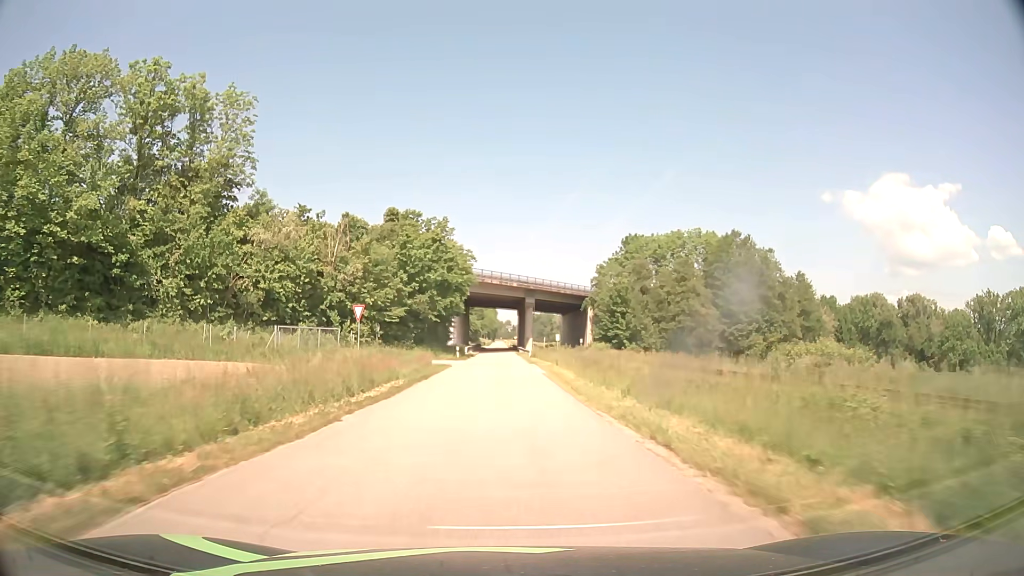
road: tertiary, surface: asphalt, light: Day
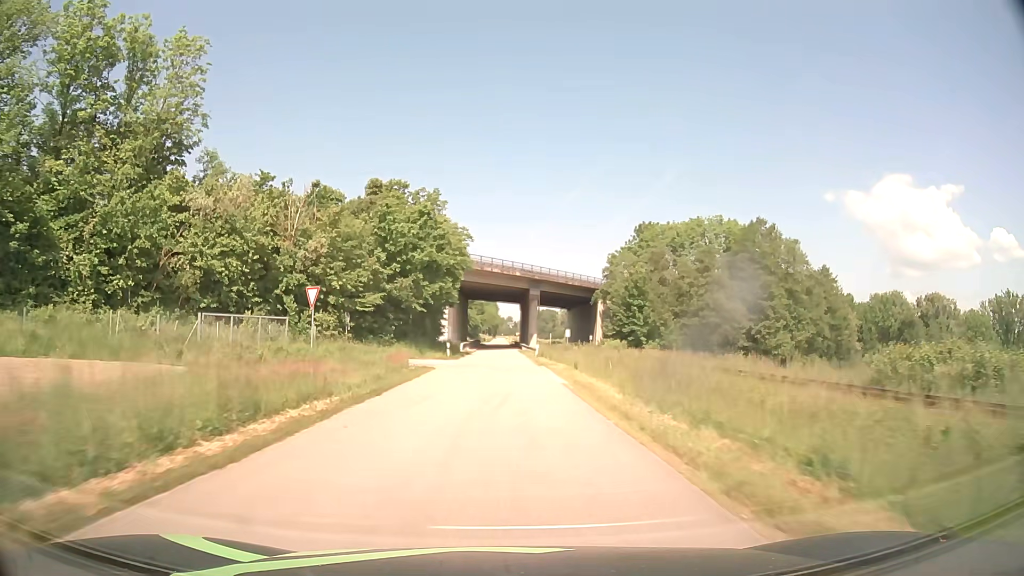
(0.0, +10.7) m; 0°
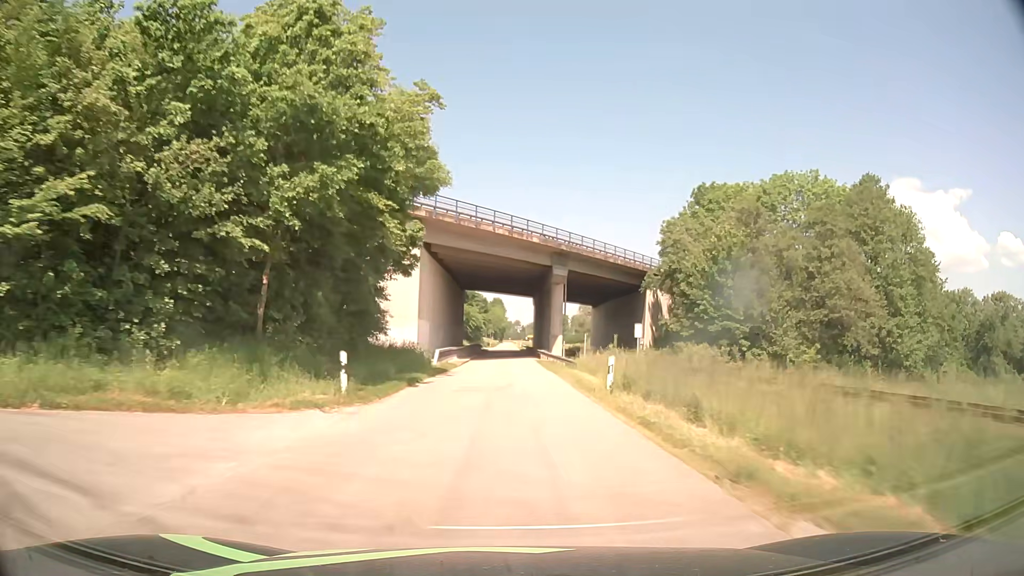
(-0.2, +32.2) m; -1°
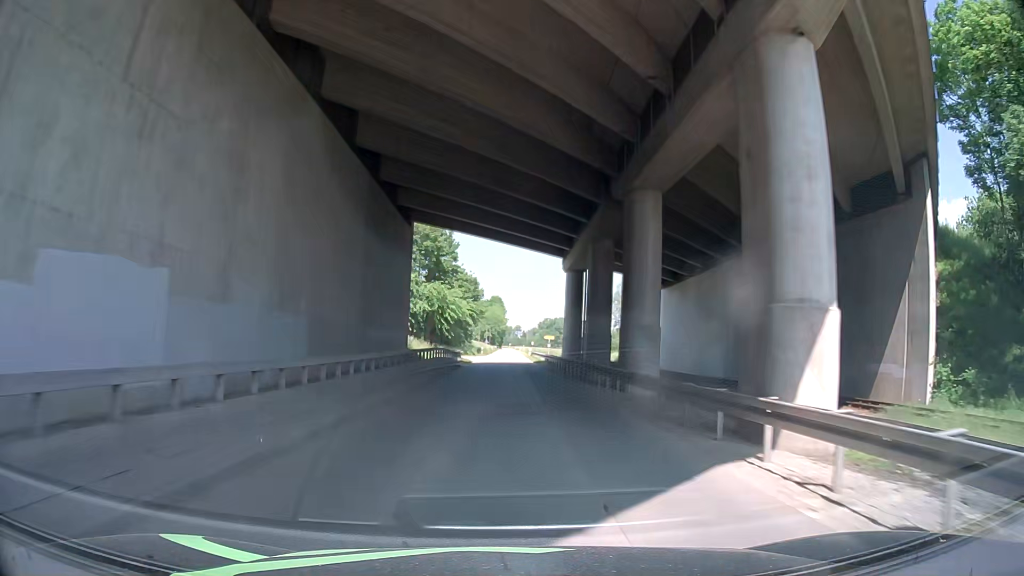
(+0.1, +53.6) m; 0°
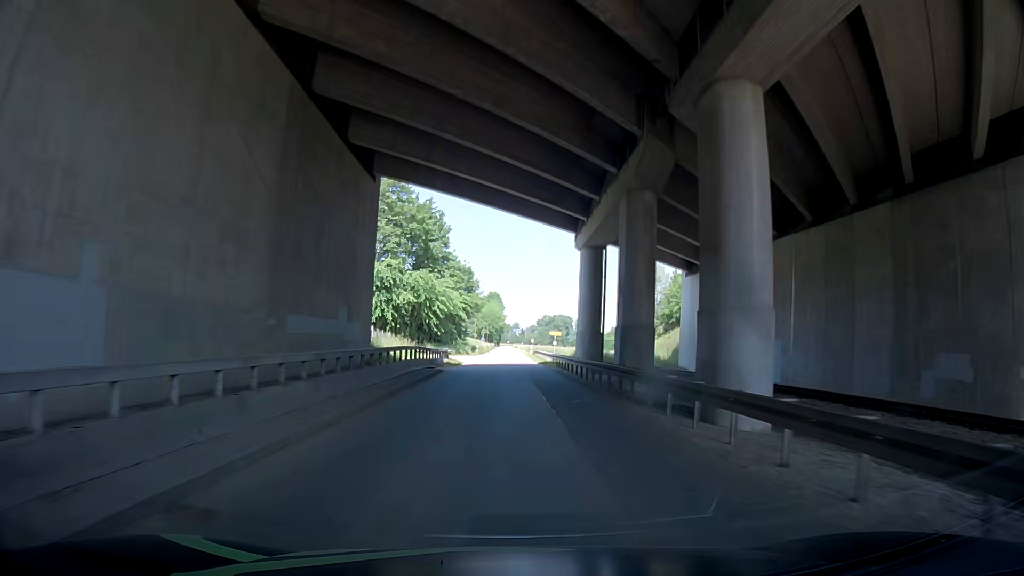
(+0.2, +10.7) m; +2°
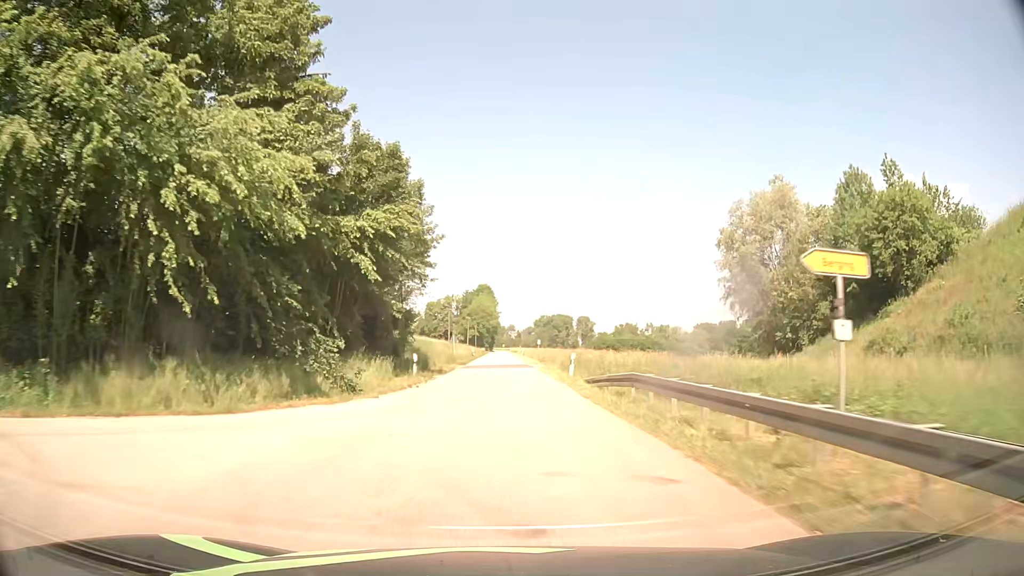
(-2.4, +53.5) m; -1°
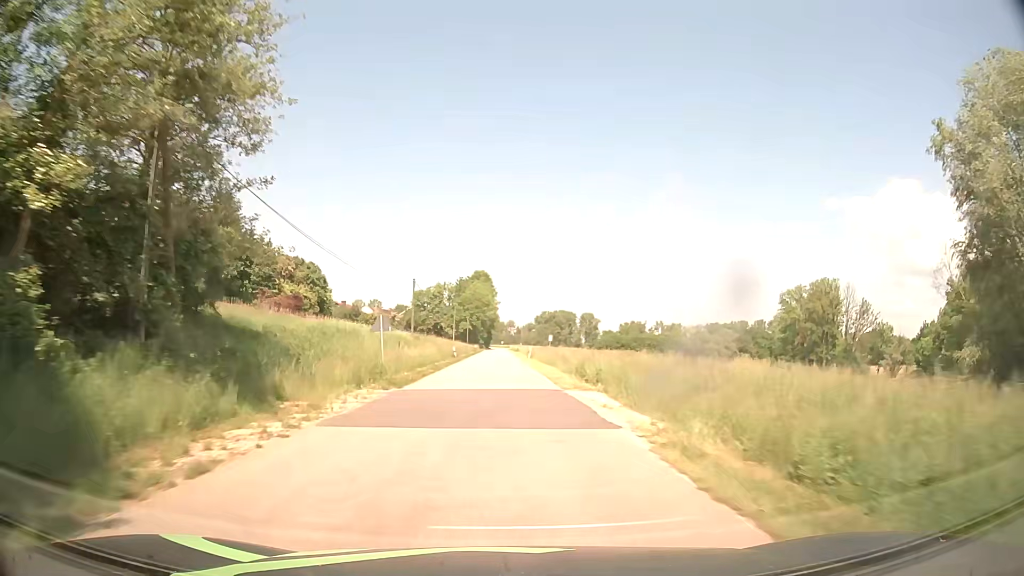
(+0.1, +32.2) m; 0°
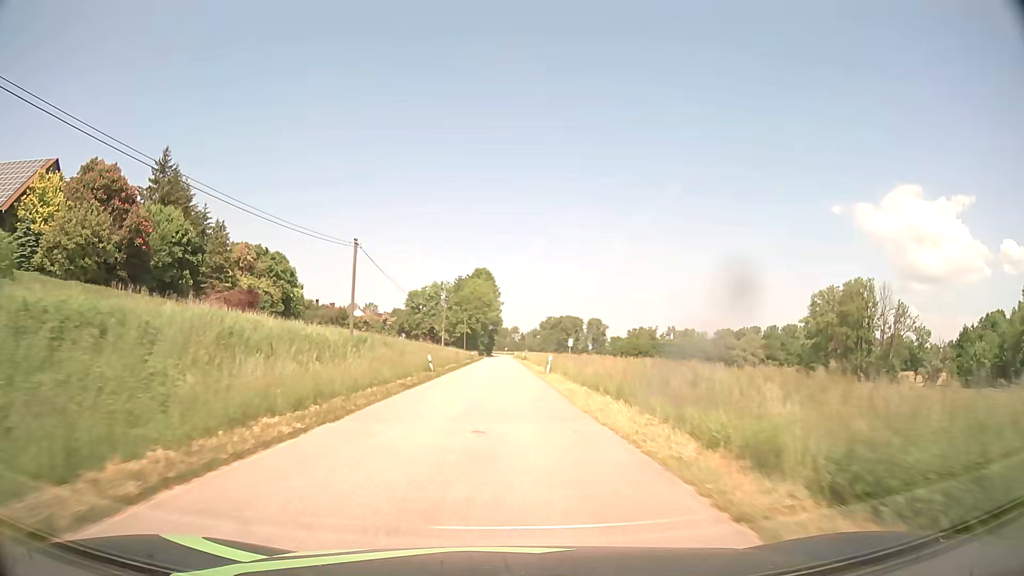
(-0.1, +21.5) m; -1°
(0, +10) (0, +20) (0, +30) (0, +40) (0, +50) (0, +60) (0, +70) (0, +80) (0, +90) (0, +100) m
